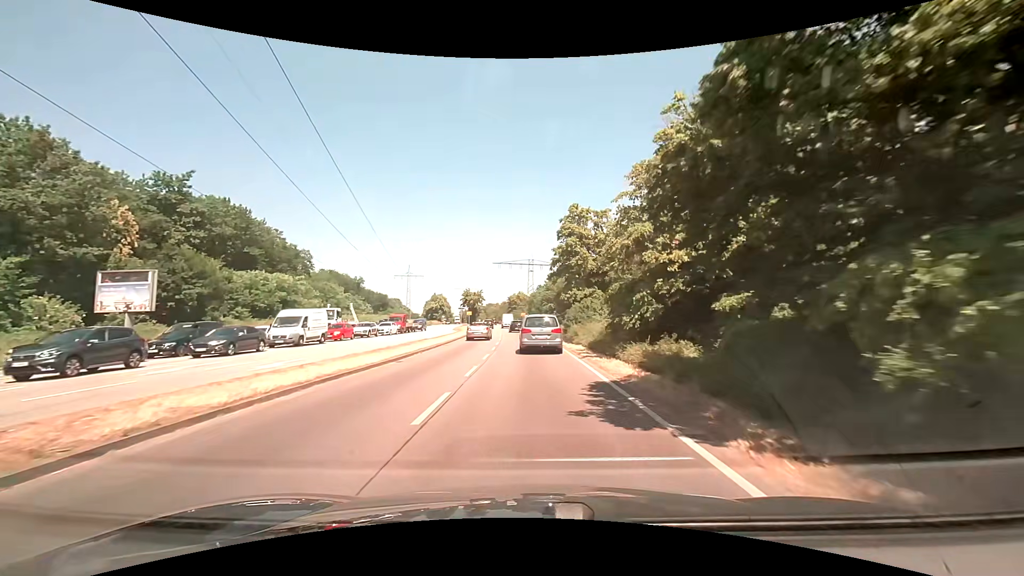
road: primary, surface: asphalt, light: Day
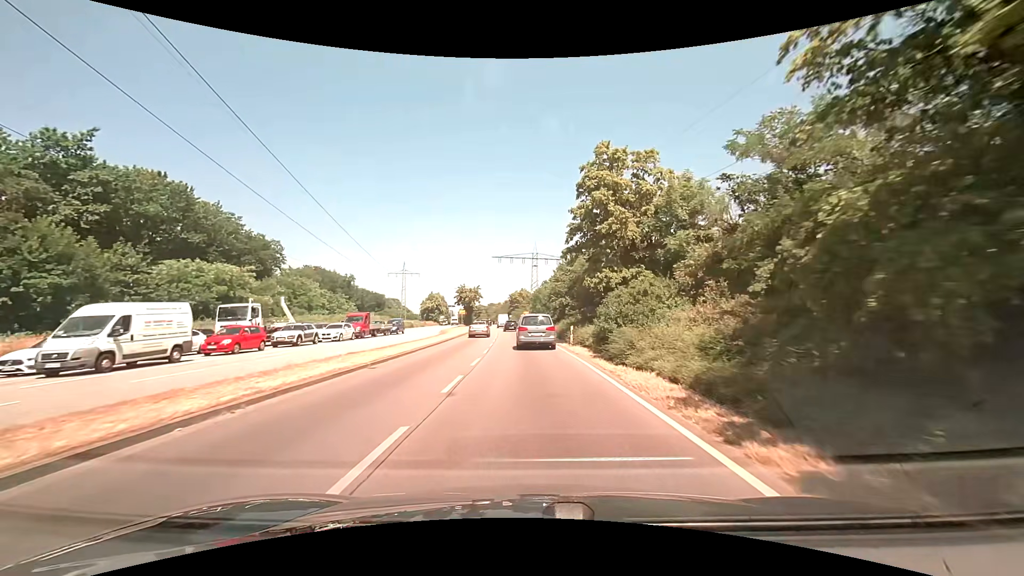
(+0.1, +15.4) m; -1°
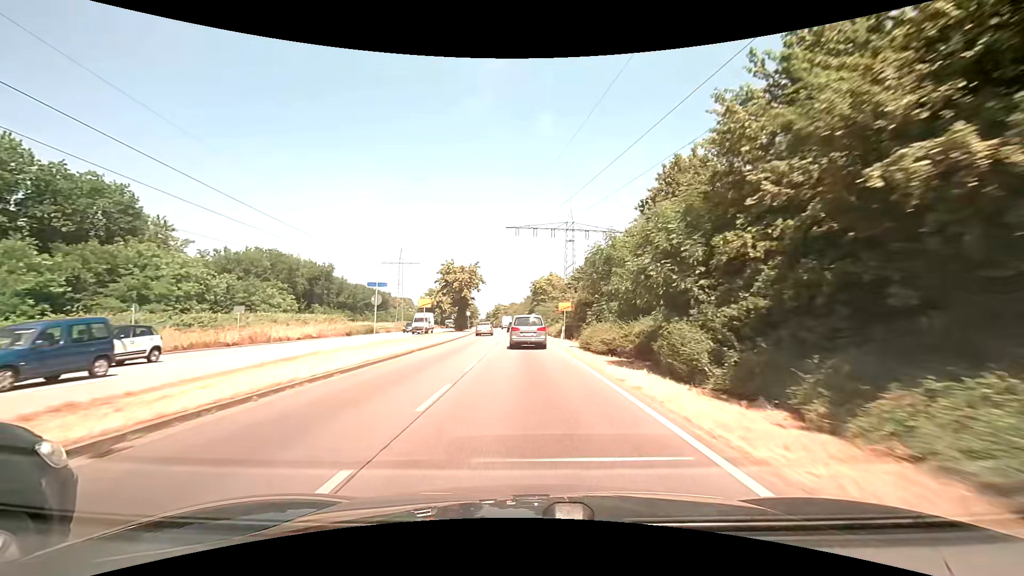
(-0.7, +44.8) m; -3°
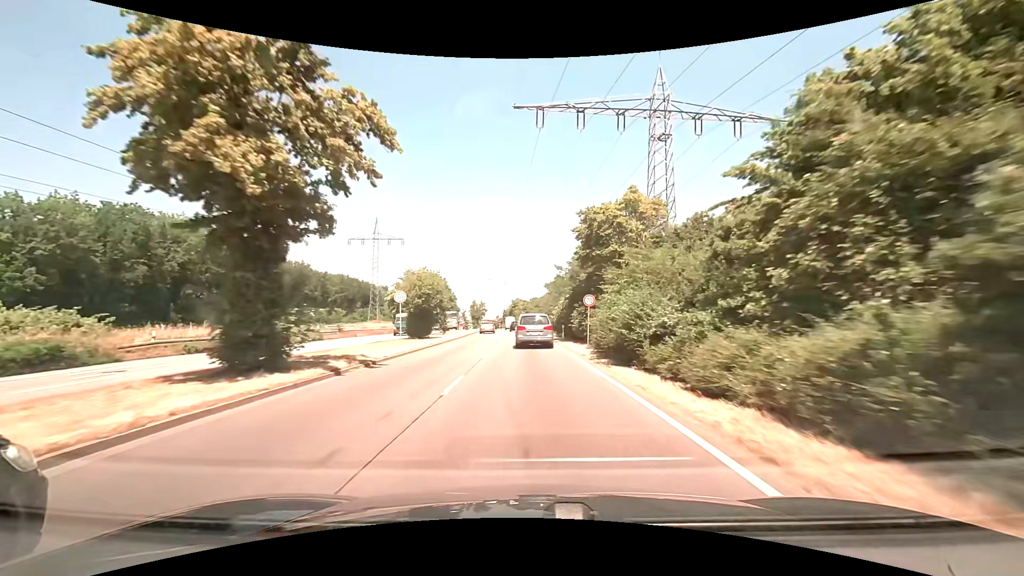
(-1.0, +50.1) m; -2°
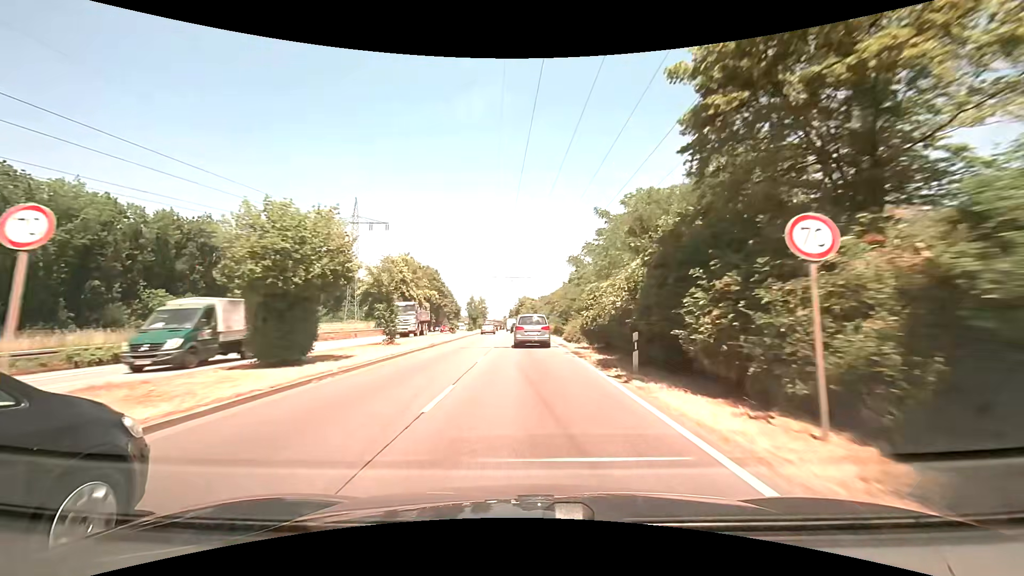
(-0.2, +20.1) m; -1°
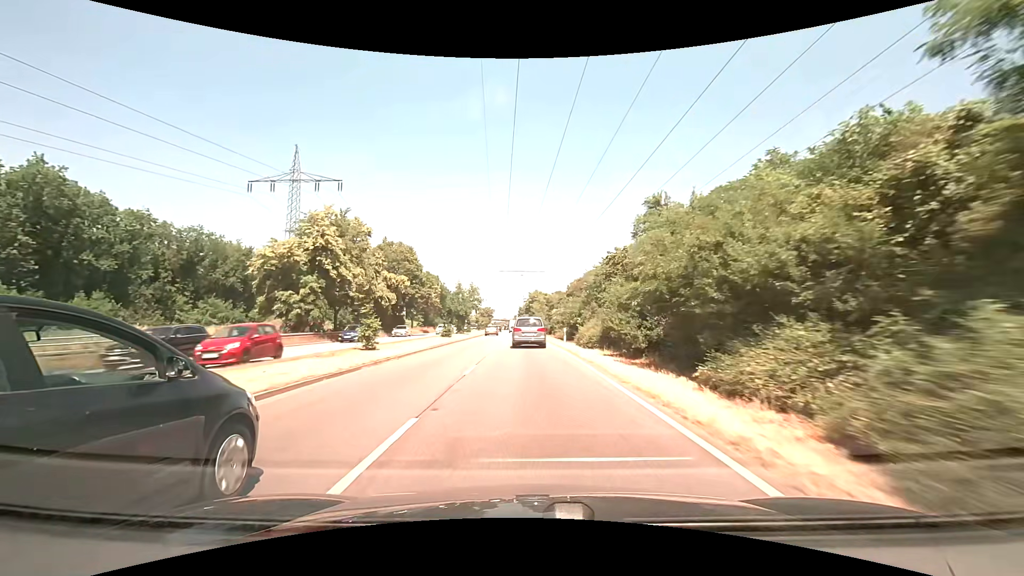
(-0.3, +30.8) m; -1°
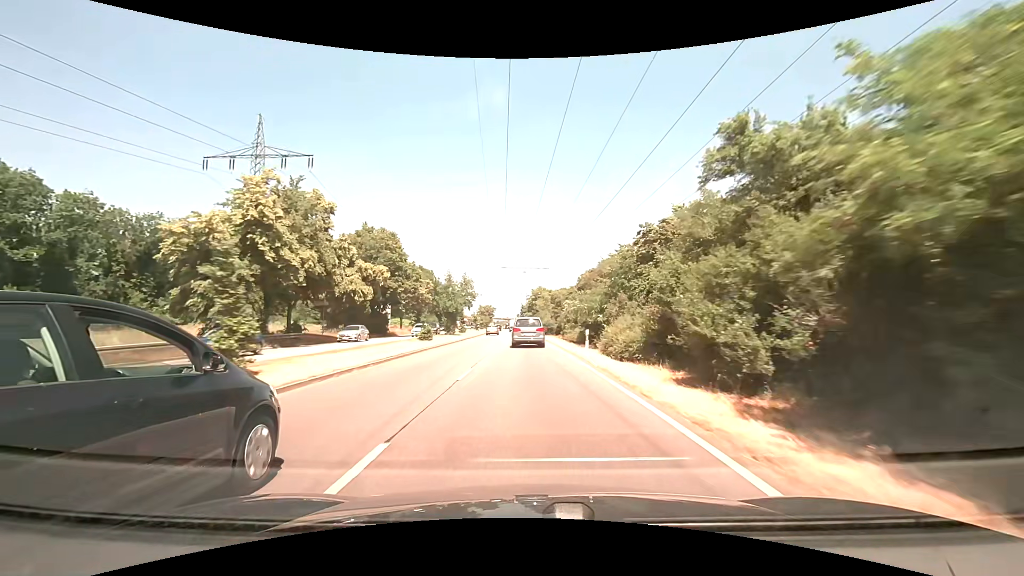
(-0.1, +10.5) m; -1°
